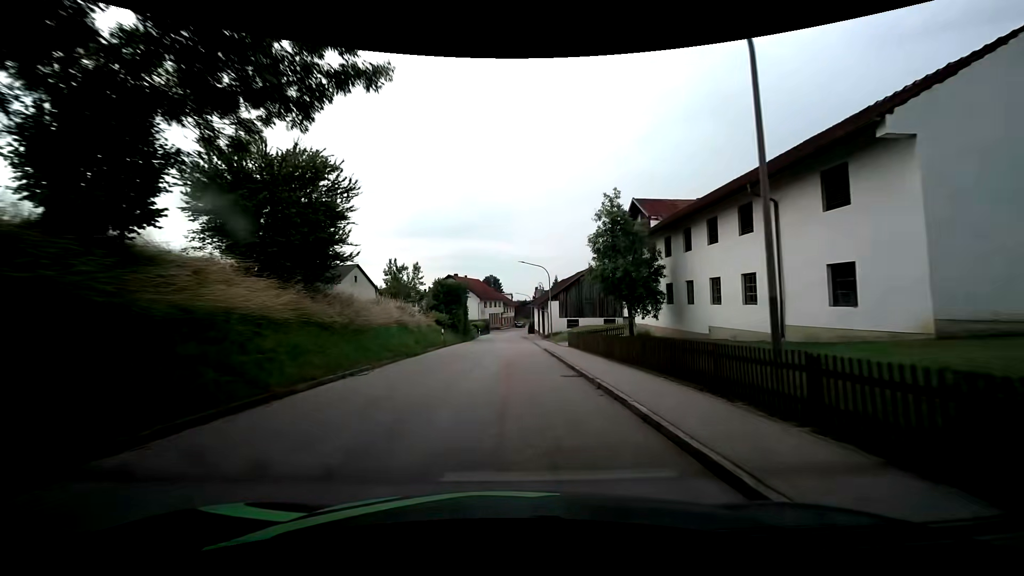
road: tertiary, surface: asphalt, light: Day
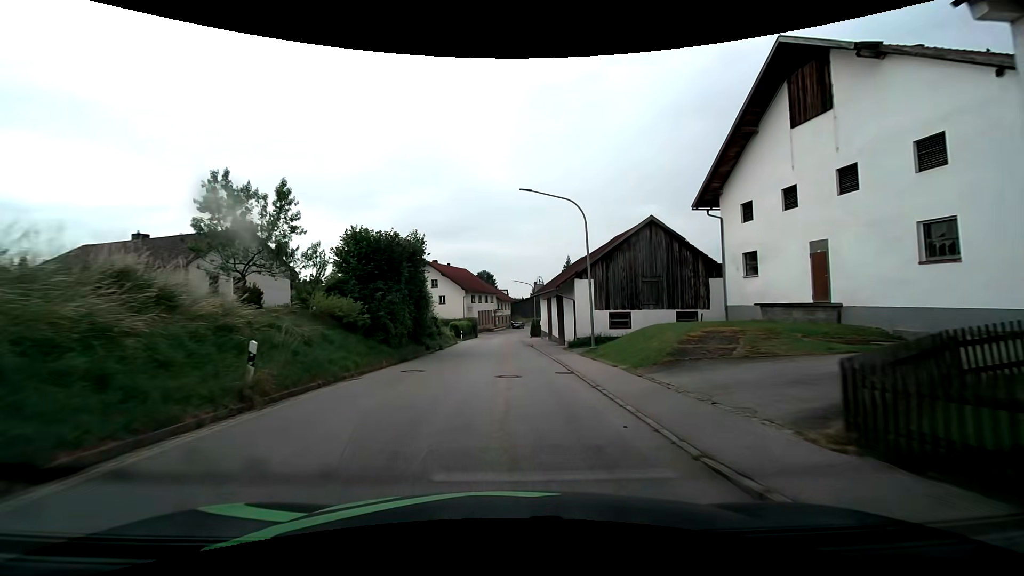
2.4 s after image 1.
(+0.2, +25.7) m; 0°
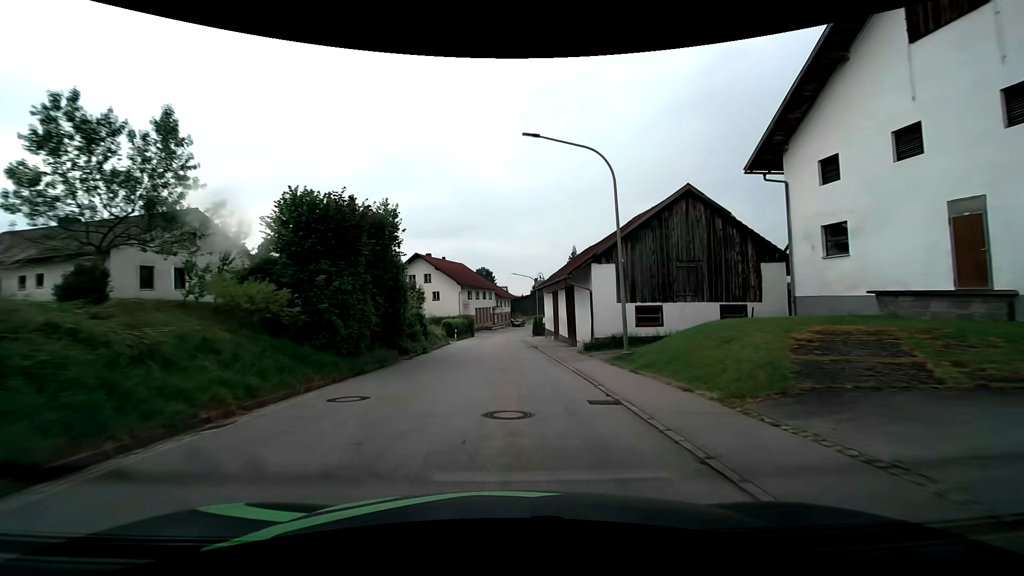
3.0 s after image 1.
(0.0, +6.4) m; 0°
(0, +10) (0, +20) (0, +30) (0, +40) (0, +50) (0, +60) (+1, +70) (+2, +80) (+4, +90) (+7, +99) m
